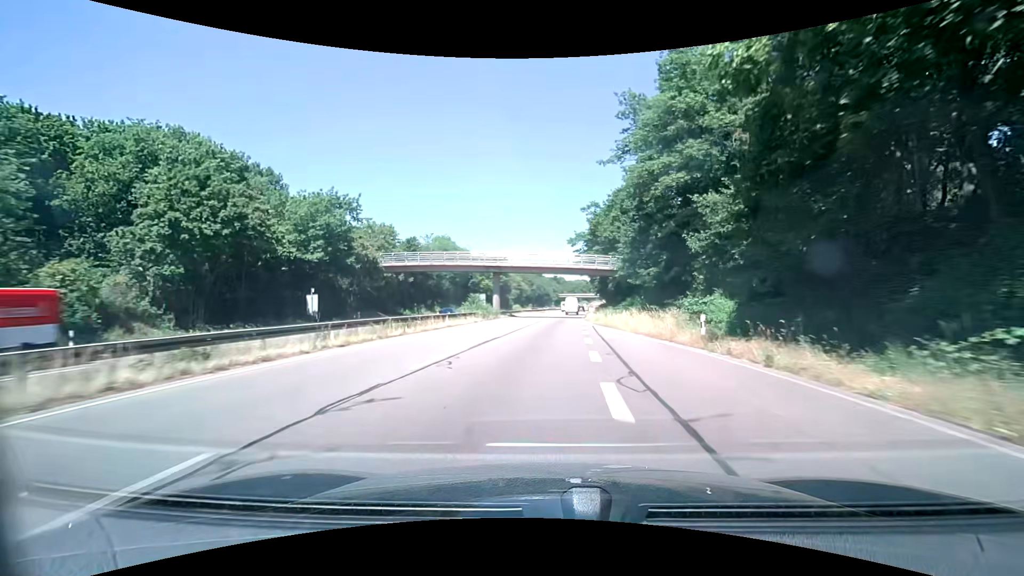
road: trunk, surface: asphalt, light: Day
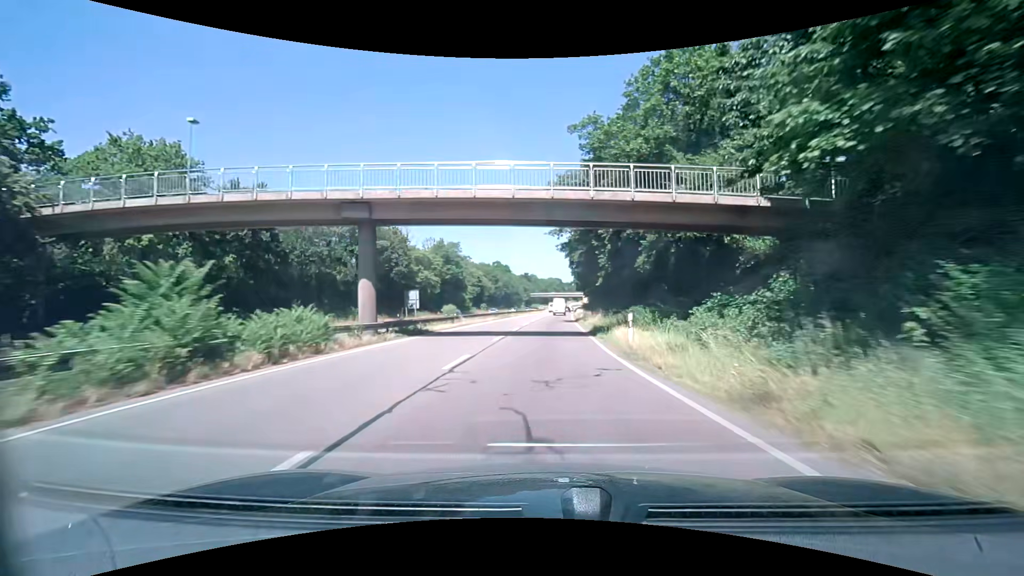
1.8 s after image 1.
(+1.3, +35.6) m; +3°
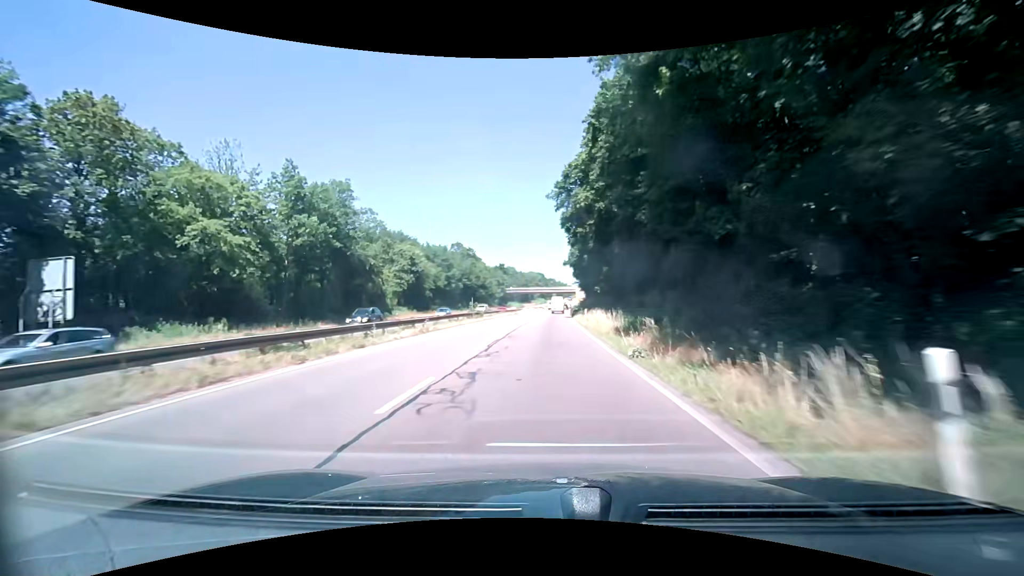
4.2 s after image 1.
(+1.1, +48.9) m; +2°
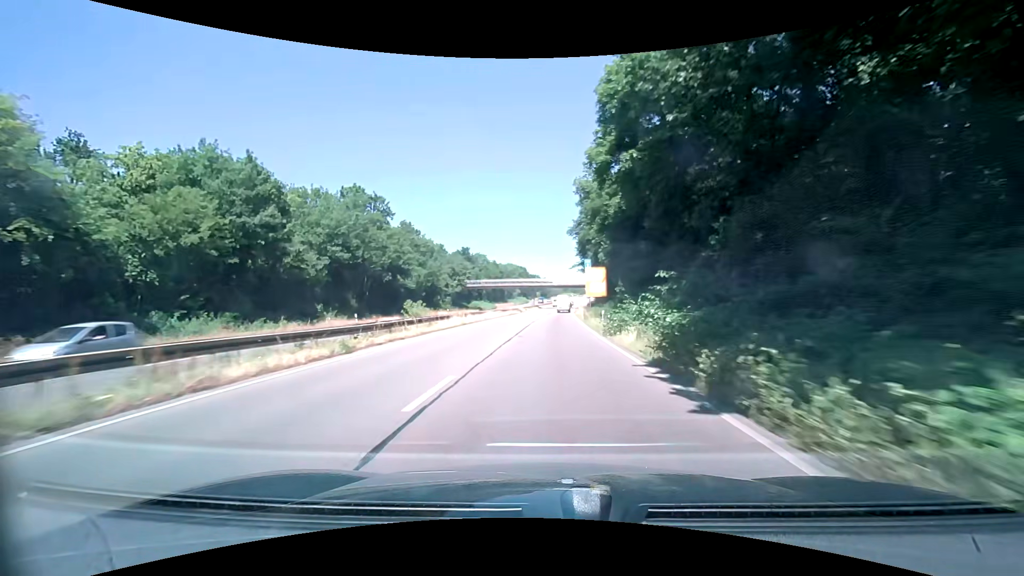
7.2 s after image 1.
(+0.9, +62.5) m; +2°
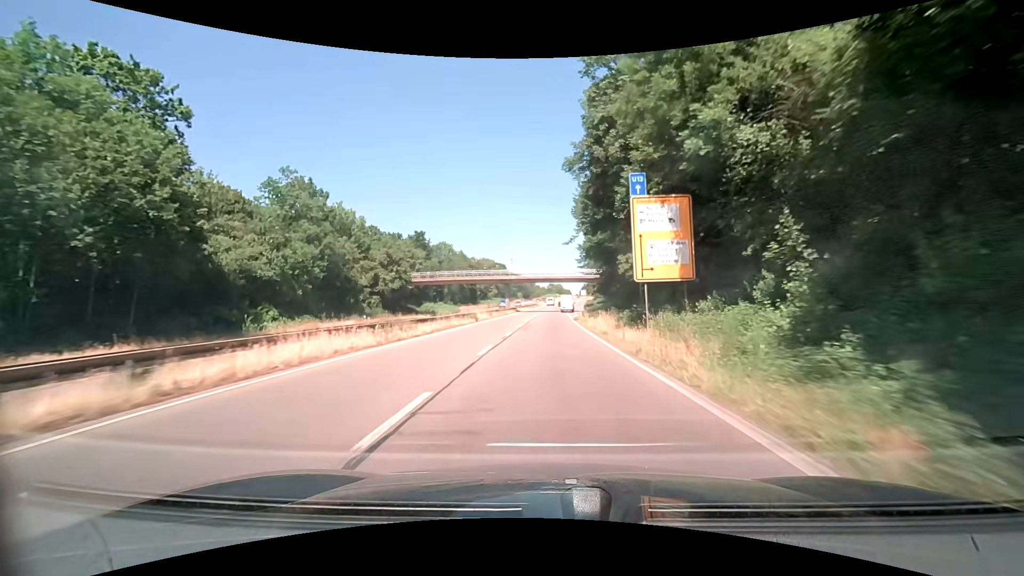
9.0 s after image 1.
(+0.4, +37.3) m; +2°
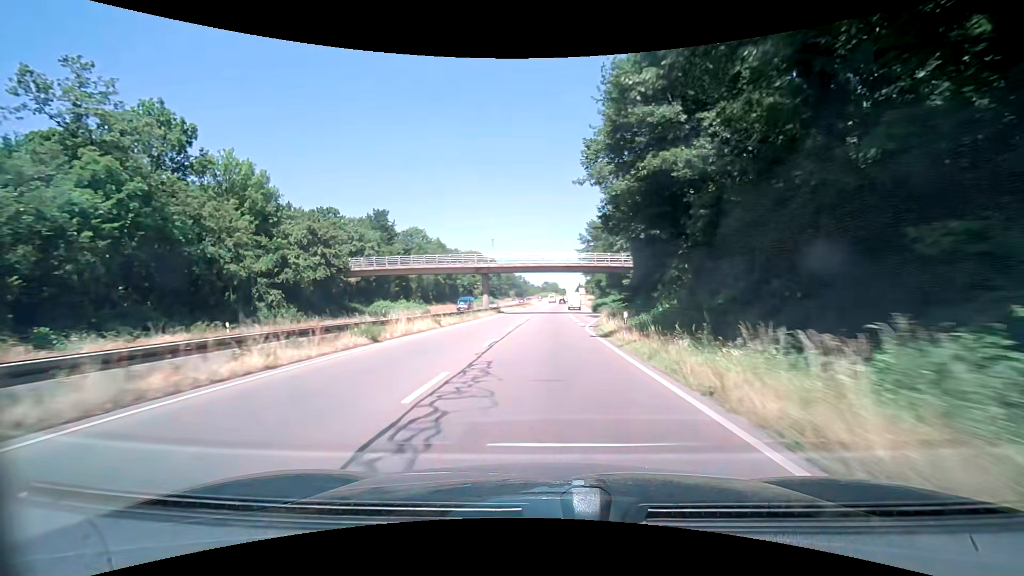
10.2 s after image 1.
(+0.3, +24.7) m; 0°
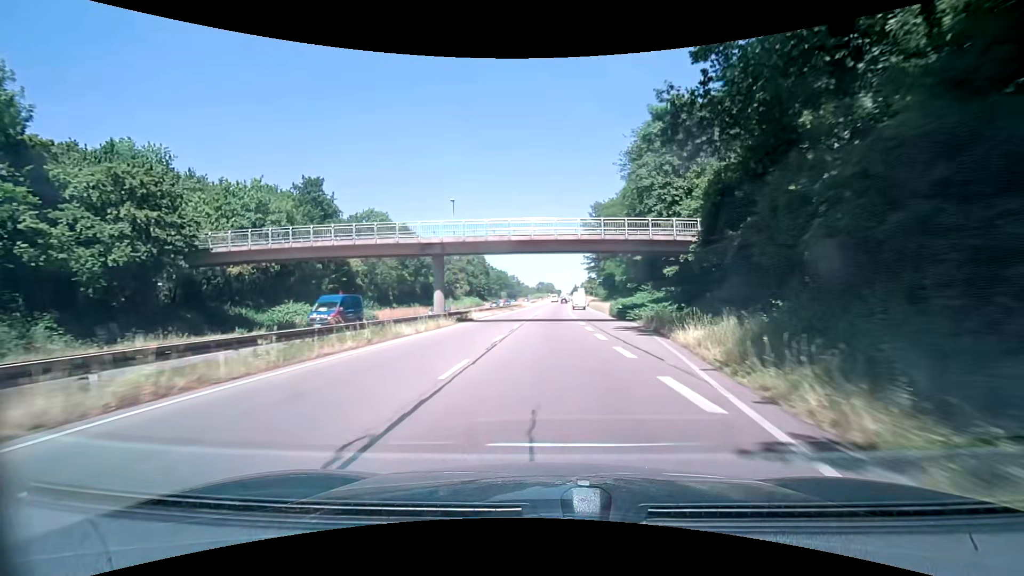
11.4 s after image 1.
(+0.2, +24.7) m; +1°
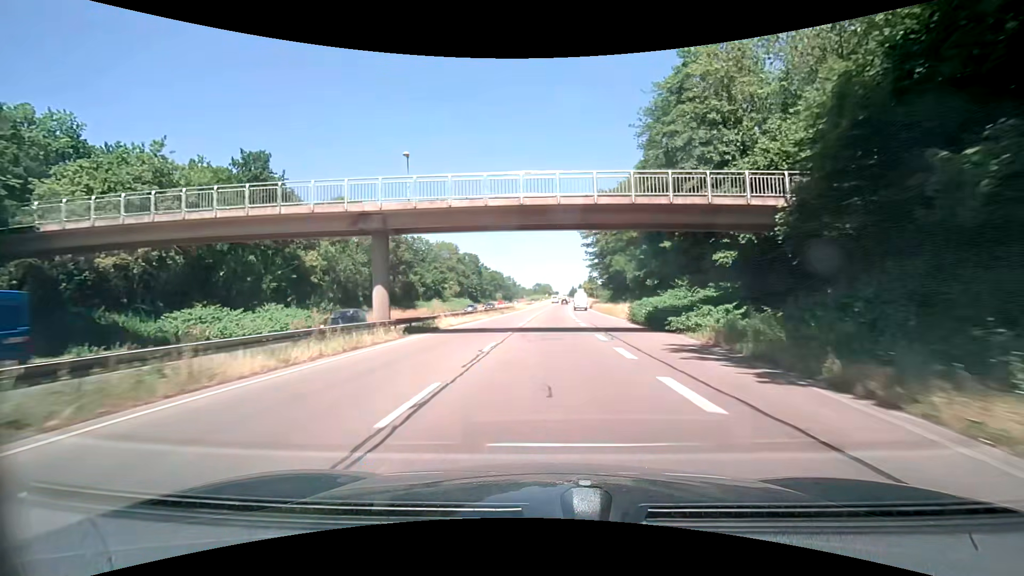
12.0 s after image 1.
(+0.1, +12.3) m; +1°
(0, +10) (0, +20) (0, +30) (0, +40) (+1, +50) (+1, +60) (+1, +70) (+2, +80) (+2, +90) (+3, +100) m
